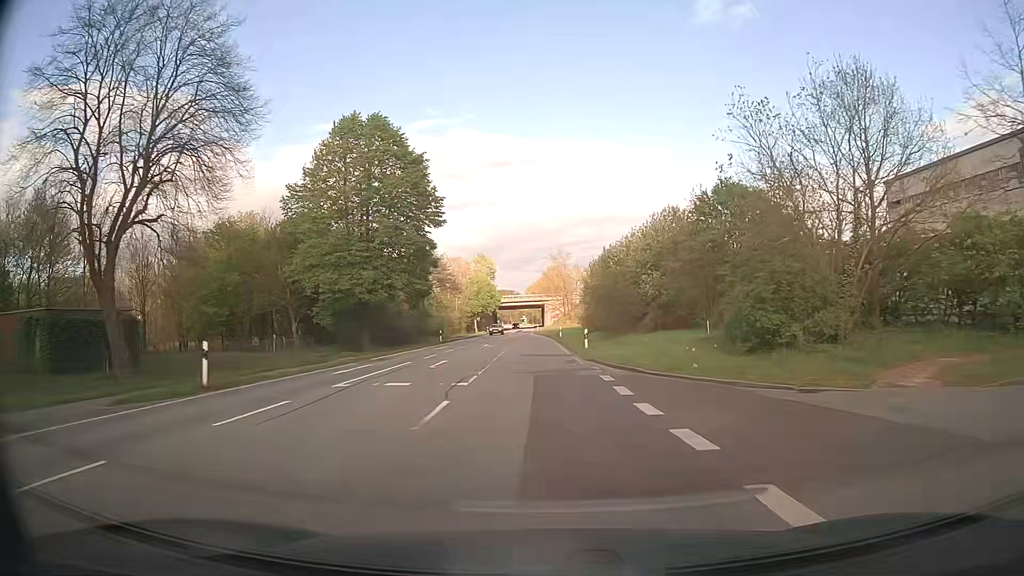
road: secondary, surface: asphalt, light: Day
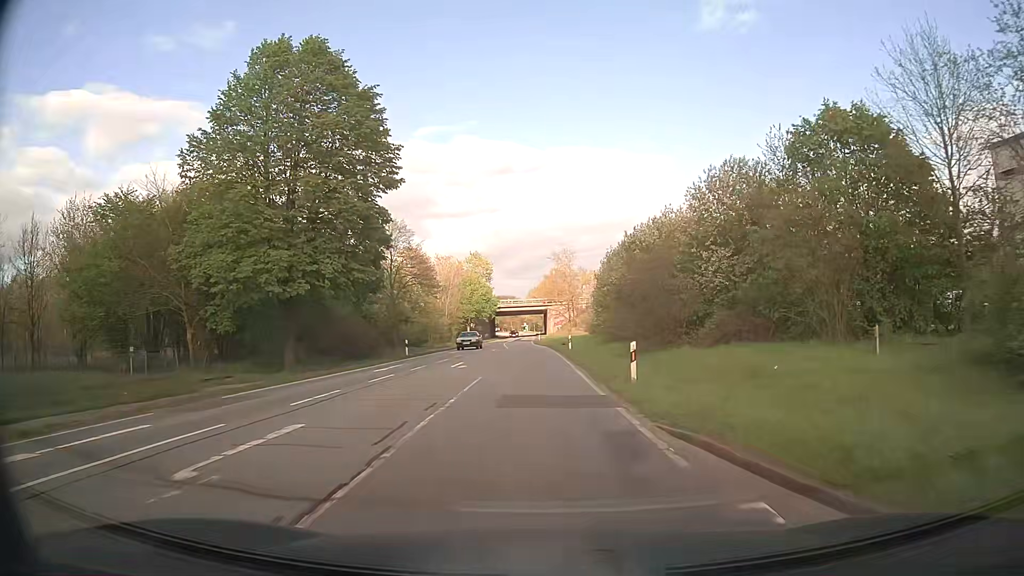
(0.0, +15.3) m; -1°
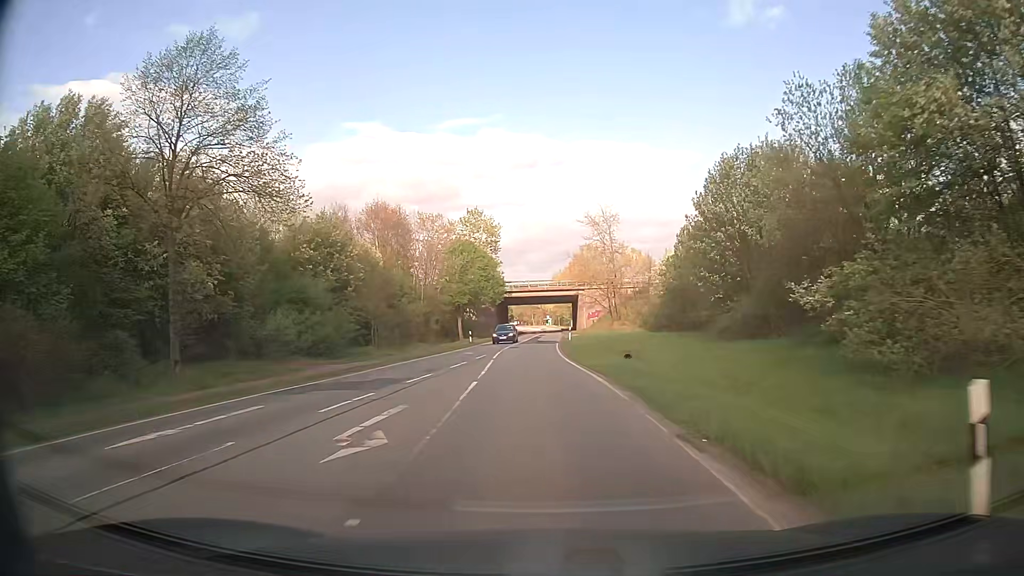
(-0.3, +38.1) m; -2°
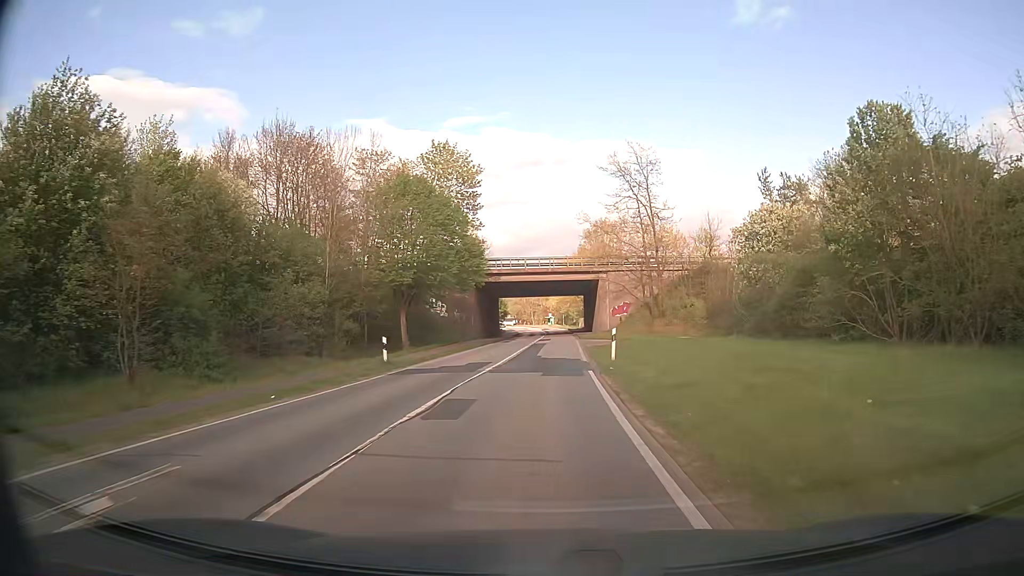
(-0.1, +30.5) m; 0°
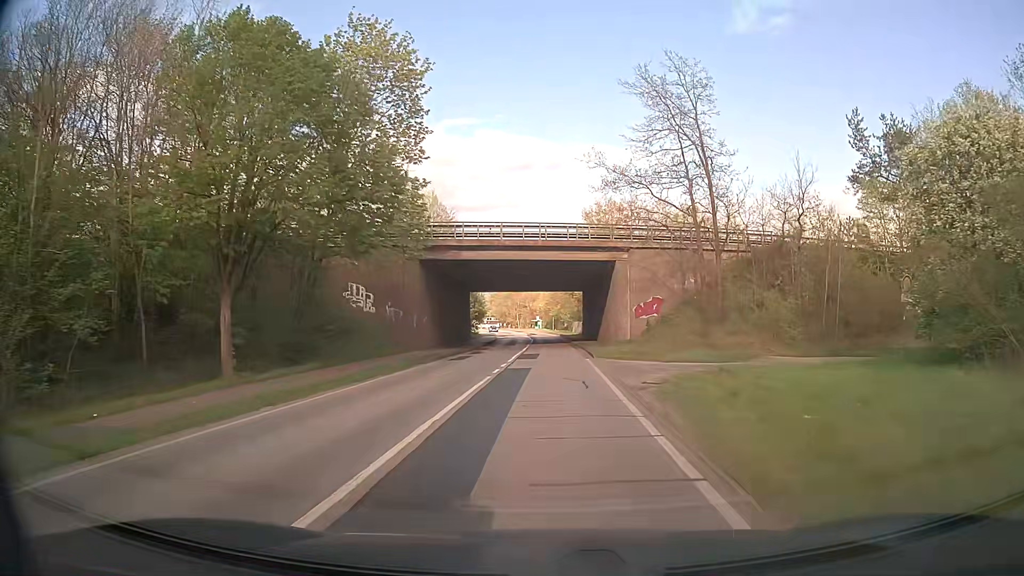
(+0.3, +22.8) m; +1°
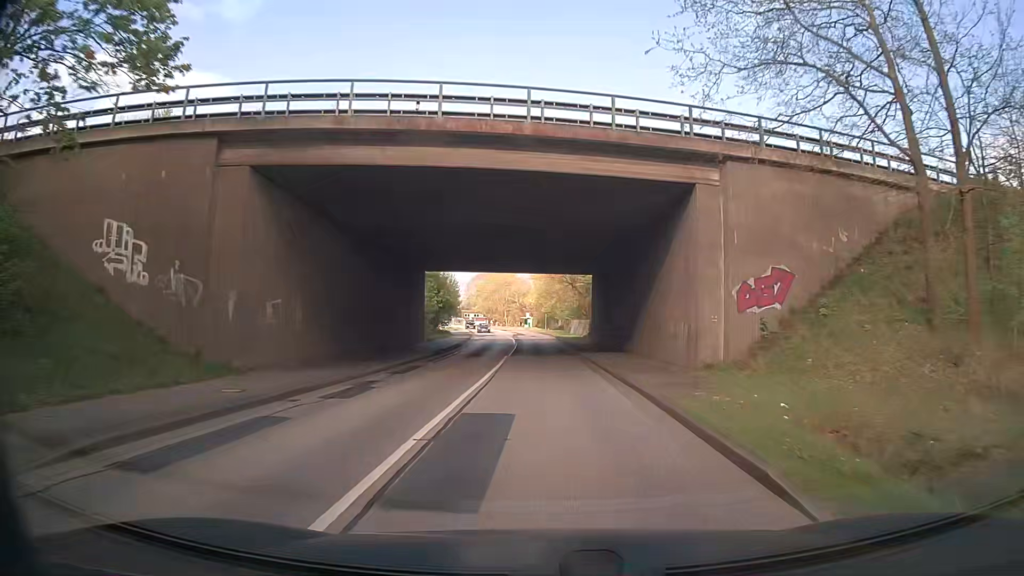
(+0.2, +22.8) m; +1°
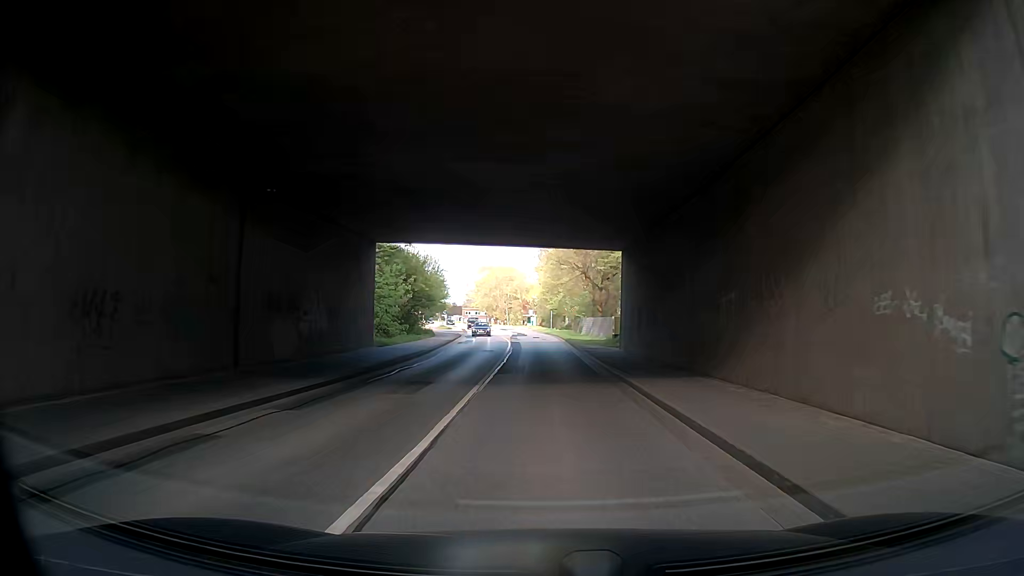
(-0.1, +15.2) m; 0°
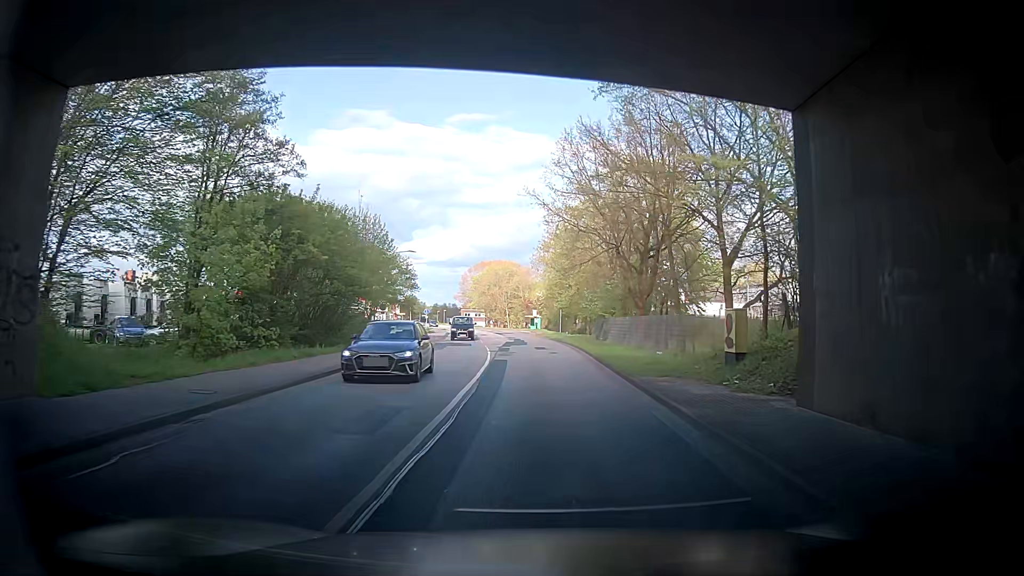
(-0.1, +22.8) m; +2°
(0, +10) (-1, +20) (-1, +30) (-2, +40) (-3, +50) (-4, +60) (-5, +70) (-7, +80) (-8, +90) (-10, +99) m
